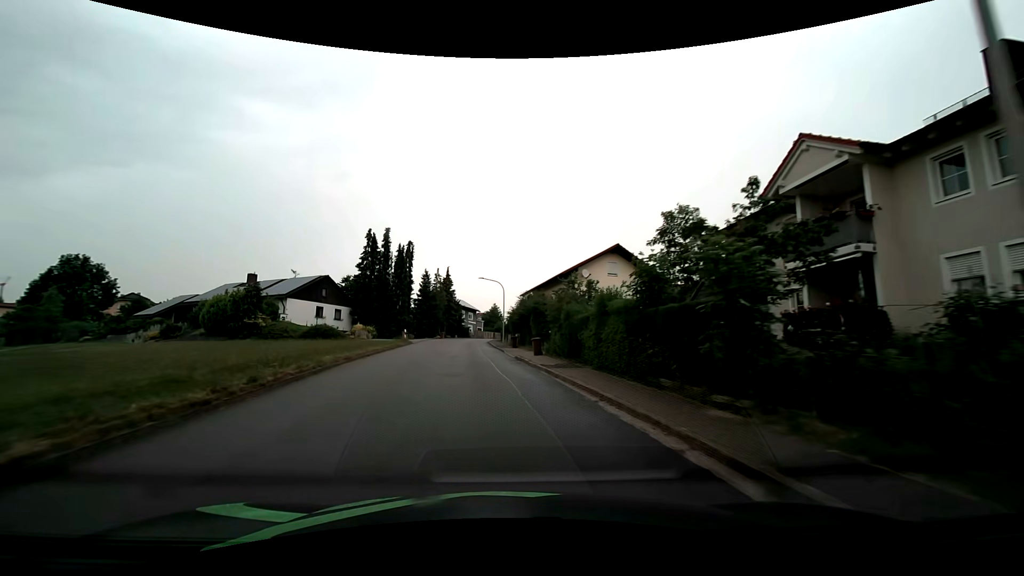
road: tertiary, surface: asphalt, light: Day
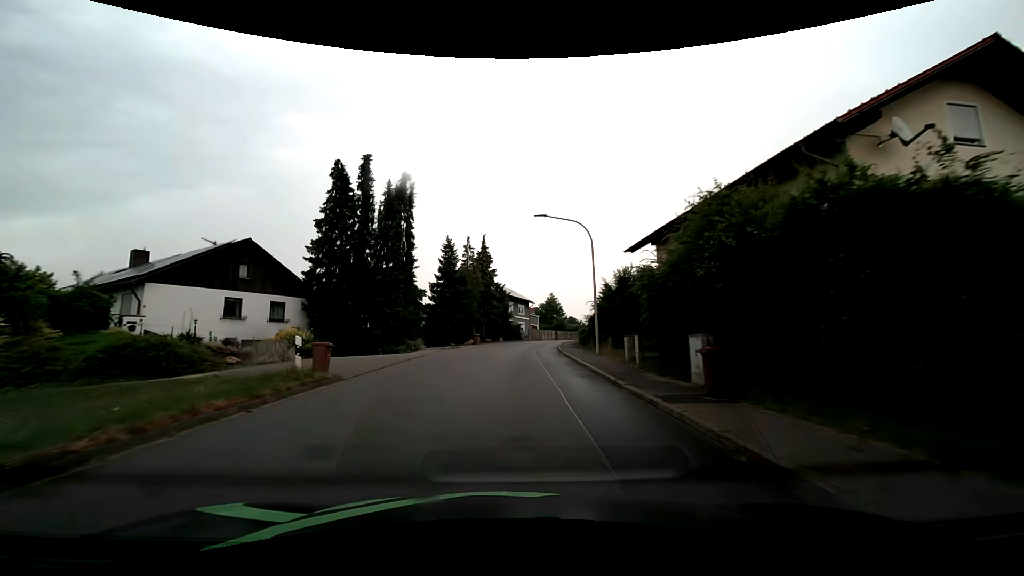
(-2.3, +30.1) m; -6°
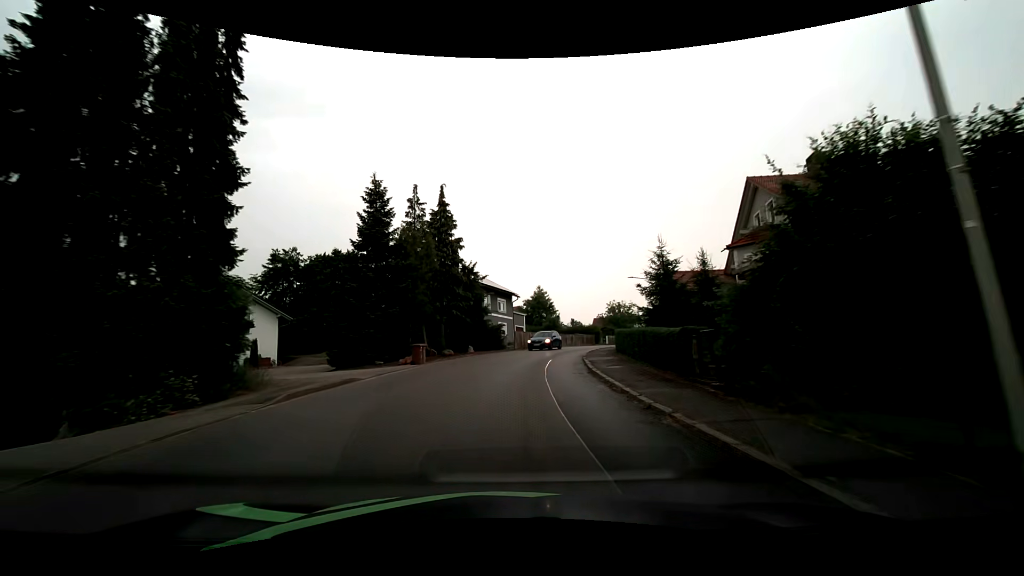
(+0.2, +21.3) m; +2°
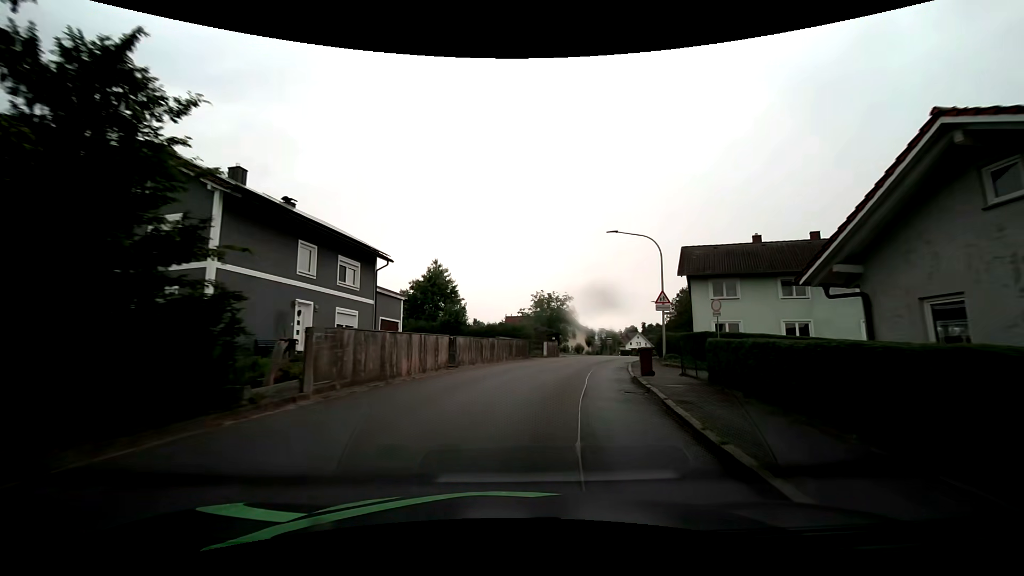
(+2.2, +28.4) m; +11°
(+1, +10) (+2, +20) (+5, +30) (+8, +39) (+11, +48) (+15, +58) (+18, +67) (+21, +77) (+24, +86) (+28, +96) m
